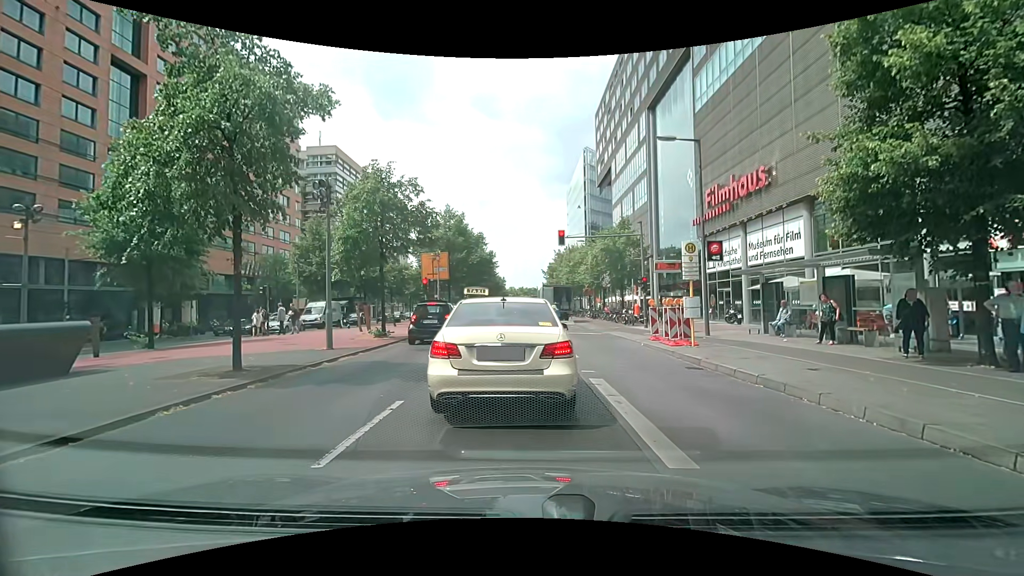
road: primary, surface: asphalt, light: Day
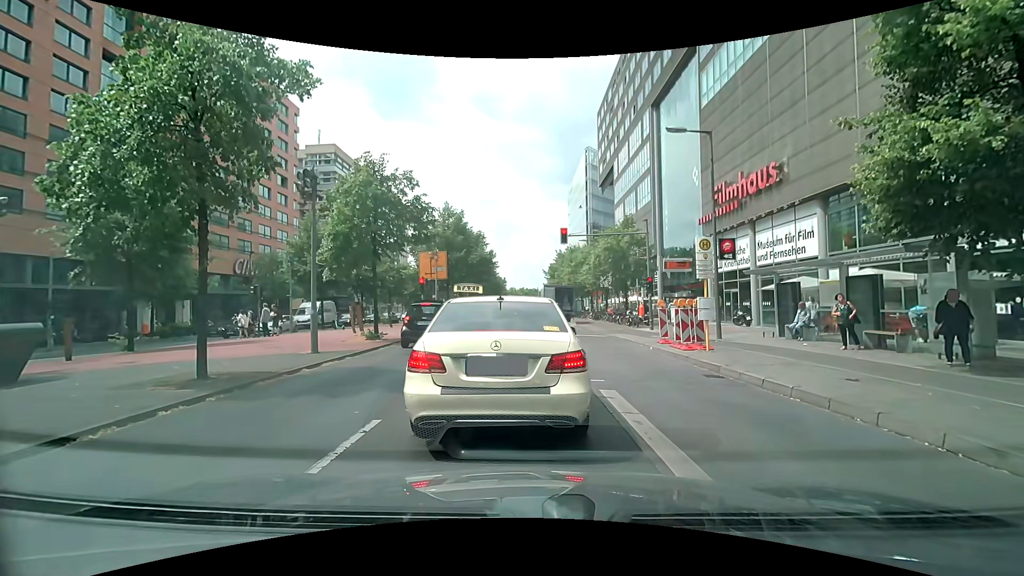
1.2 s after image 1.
(0.0, +1.1) m; 0°
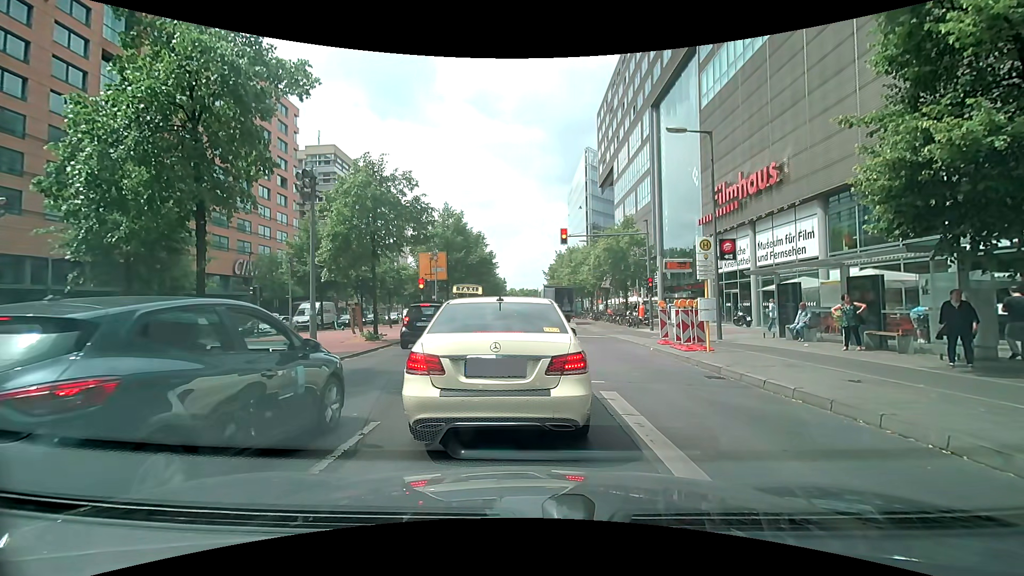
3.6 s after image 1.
(0.0, +0.1) m; 0°
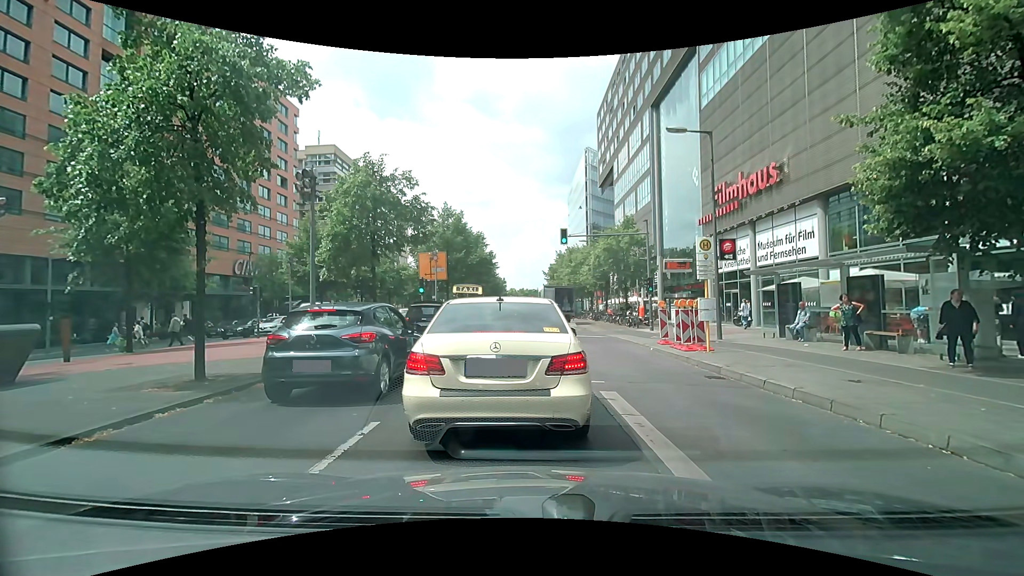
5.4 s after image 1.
(0.0, 0.0) m; 0°
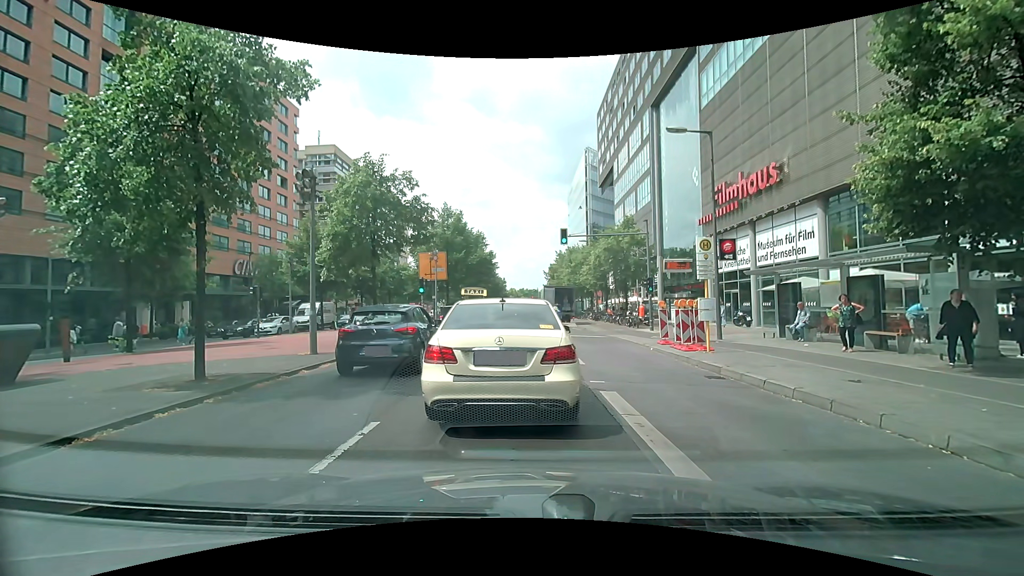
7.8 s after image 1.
(0.0, 0.0) m; 0°
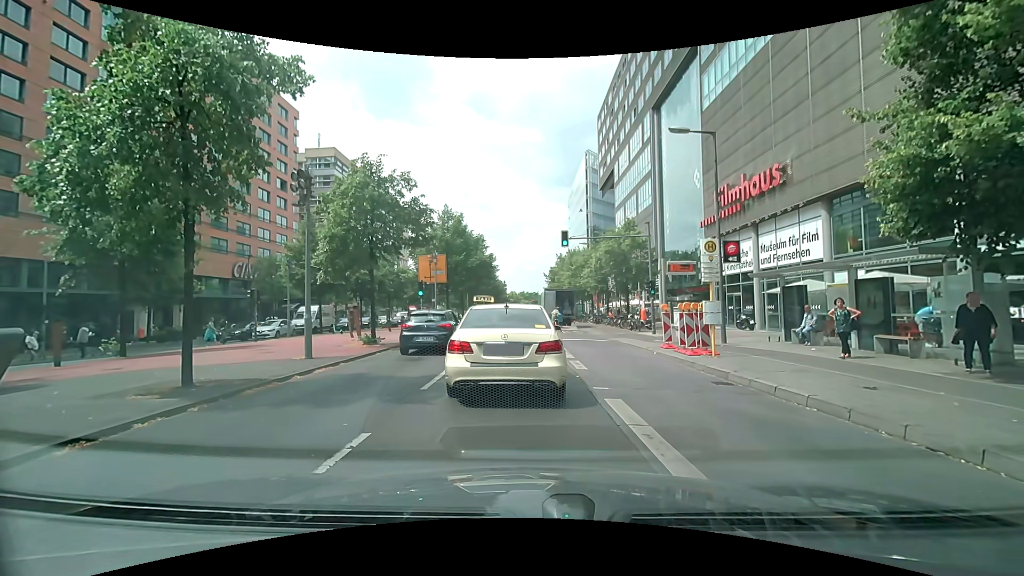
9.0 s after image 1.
(0.0, +0.4) m; 0°
